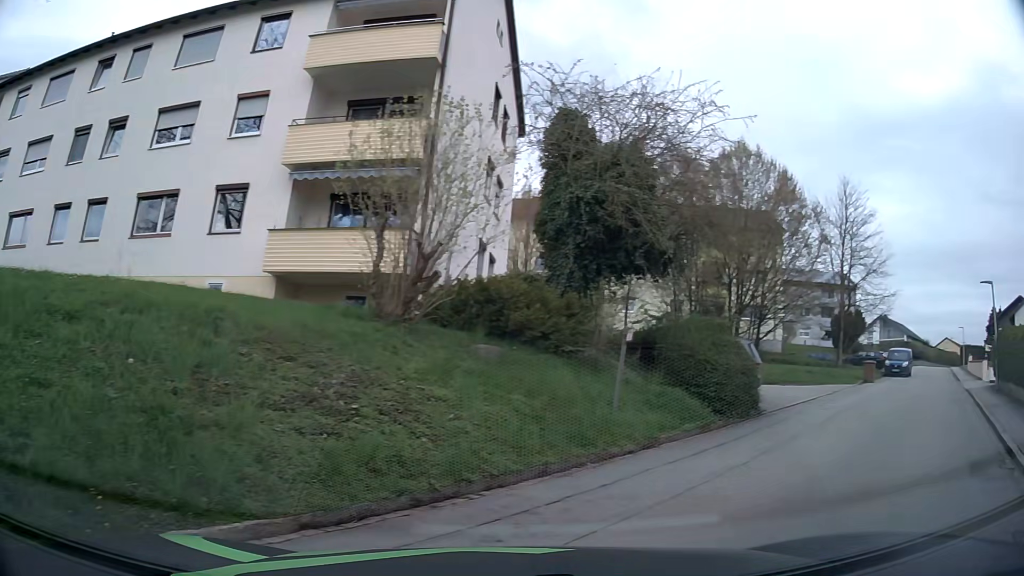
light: Day
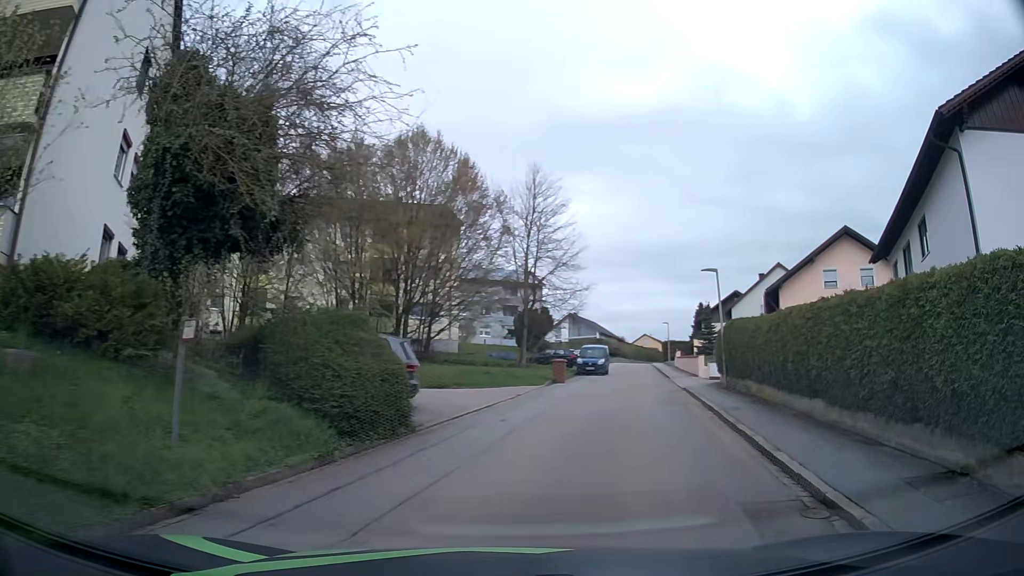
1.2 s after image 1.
(+0.8, +3.4) m; +26°
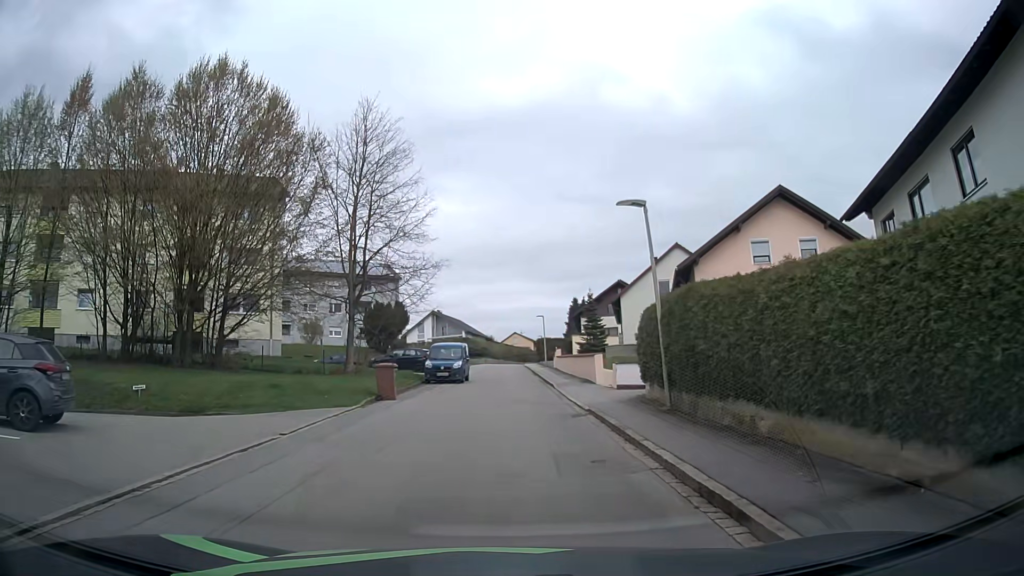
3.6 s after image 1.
(+1.8, +10.8) m; +11°
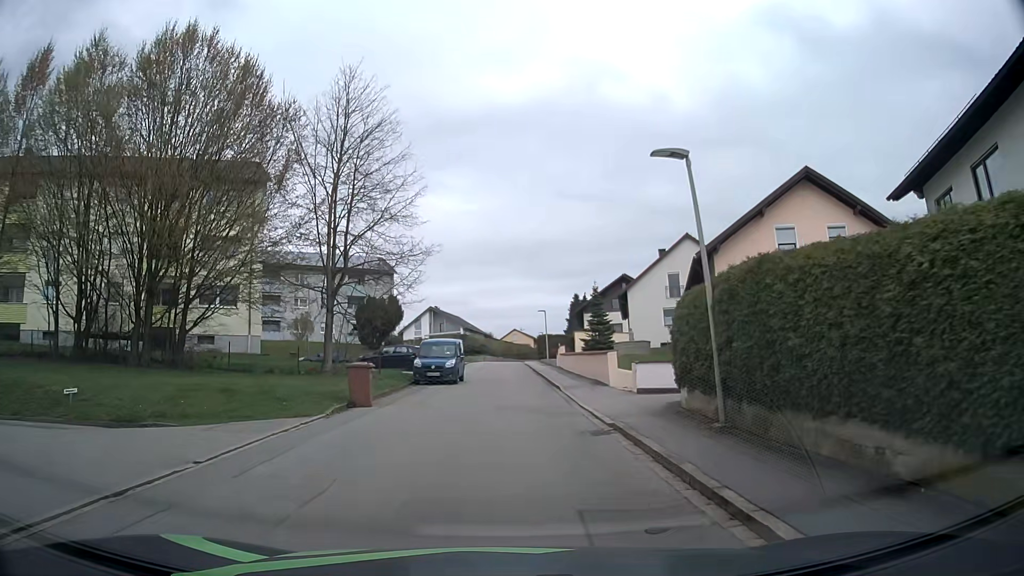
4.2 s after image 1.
(0.0, +3.5) m; -1°
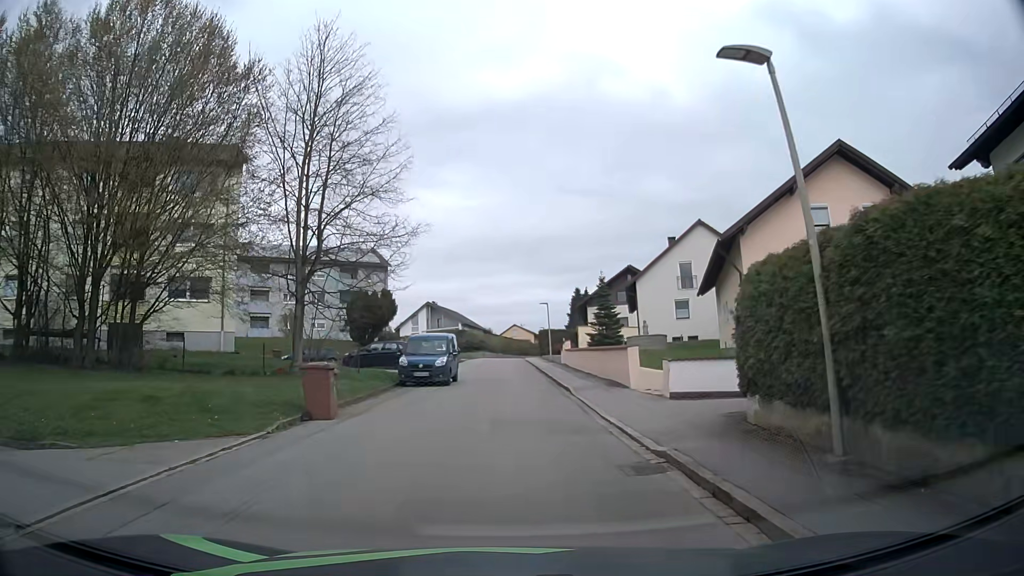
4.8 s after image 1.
(0.0, +3.7) m; +1°
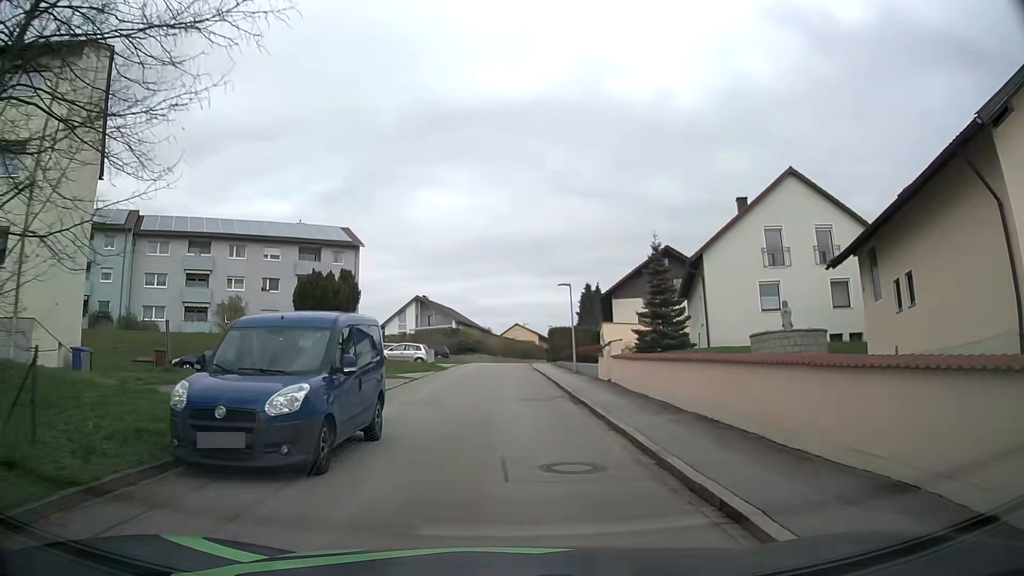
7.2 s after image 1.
(-0.1, +16.2) m; 0°
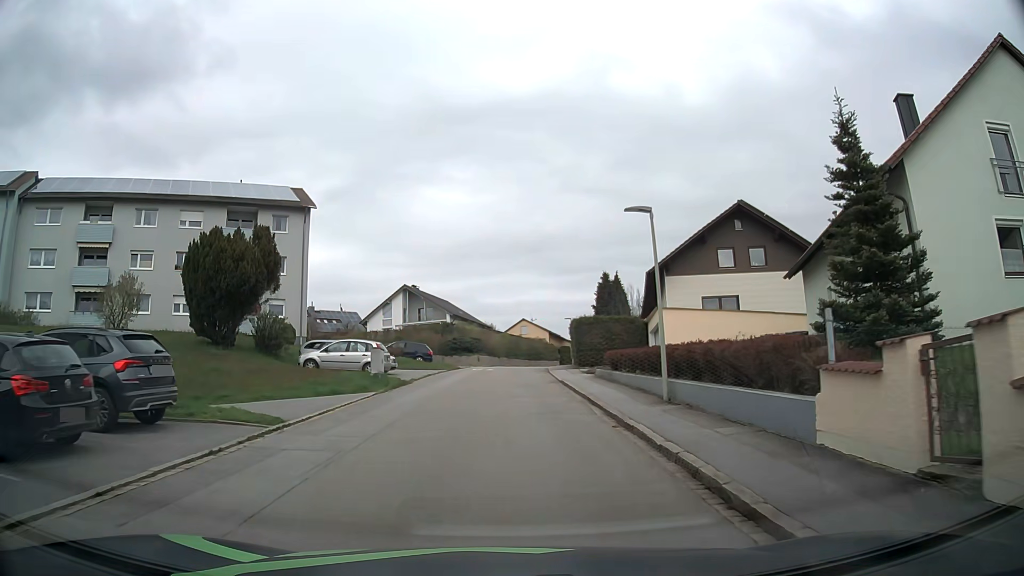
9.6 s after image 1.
(-0.2, +17.3) m; -1°
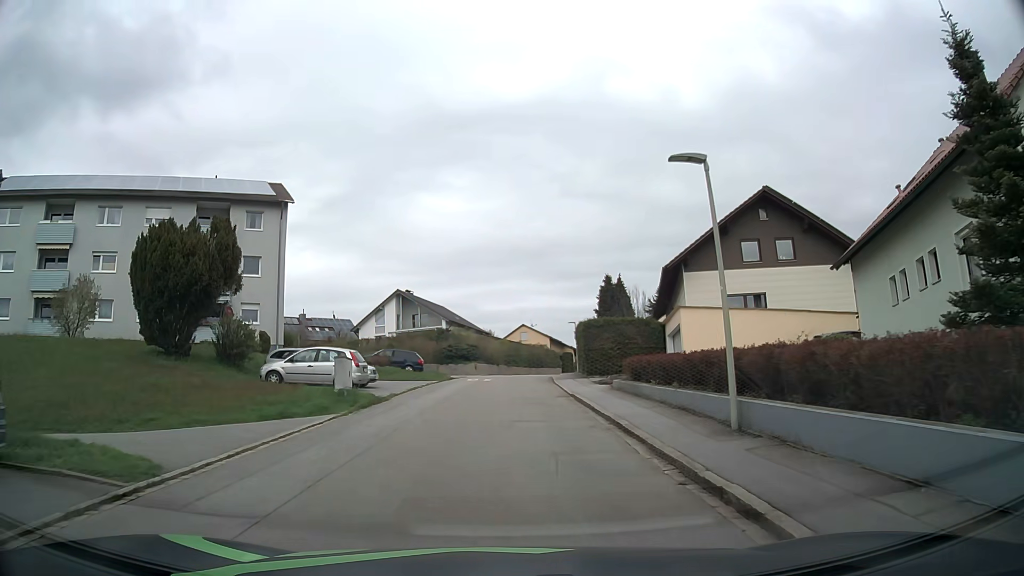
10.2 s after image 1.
(0.0, +4.5) m; +1°
